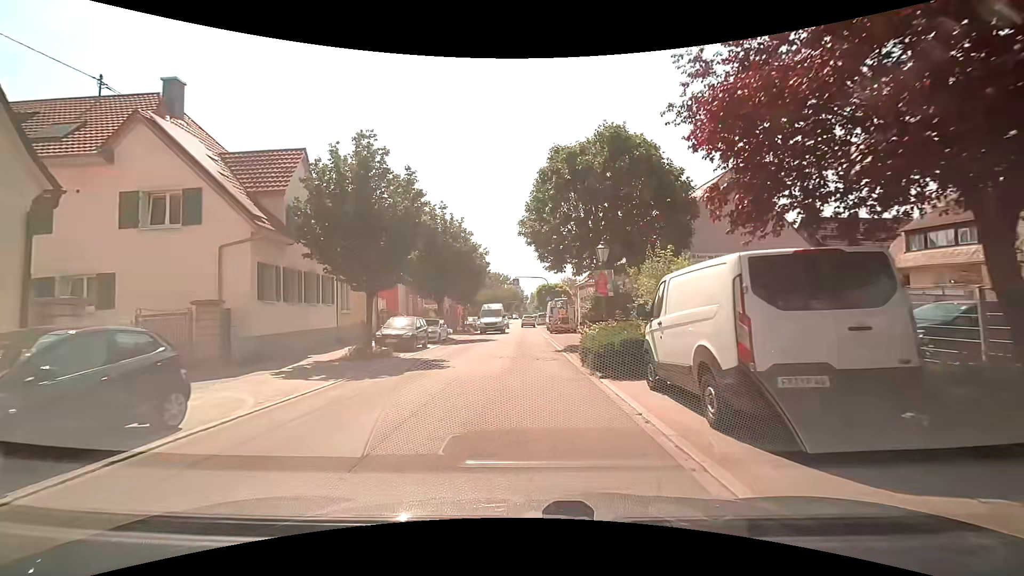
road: residential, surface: paving_stones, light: Day
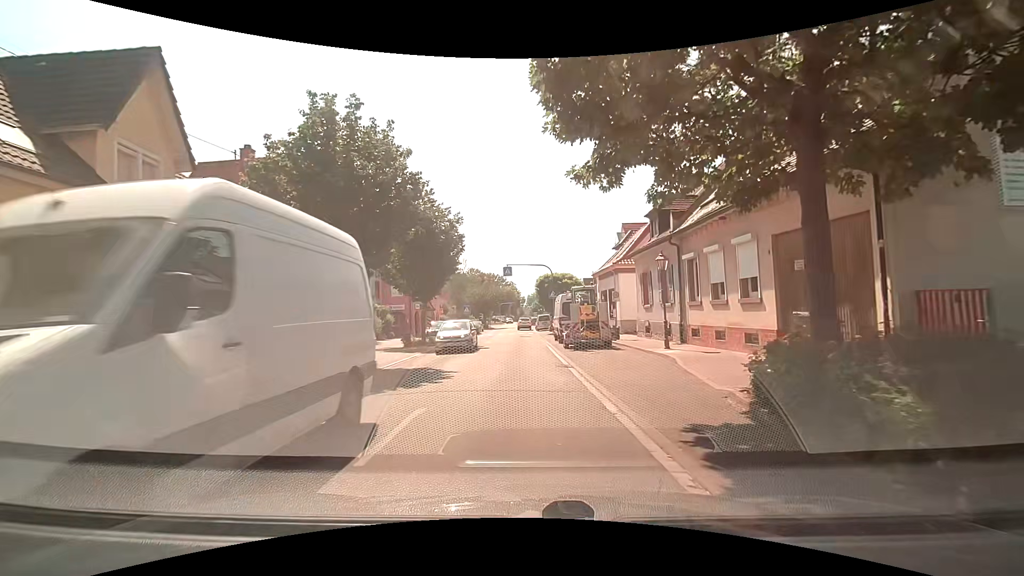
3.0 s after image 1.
(0.0, +17.7) m; 0°
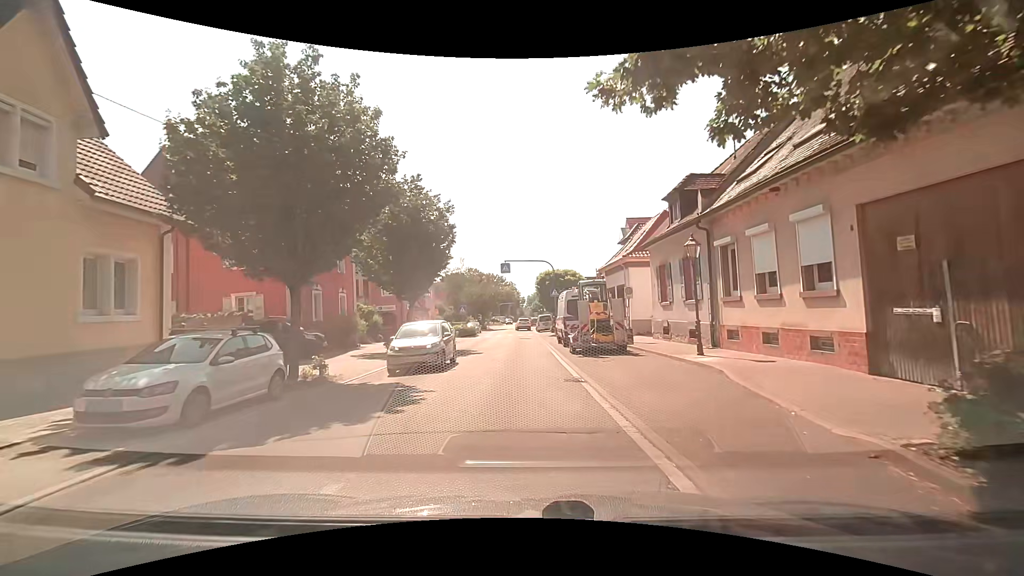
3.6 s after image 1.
(0.0, +3.4) m; 0°
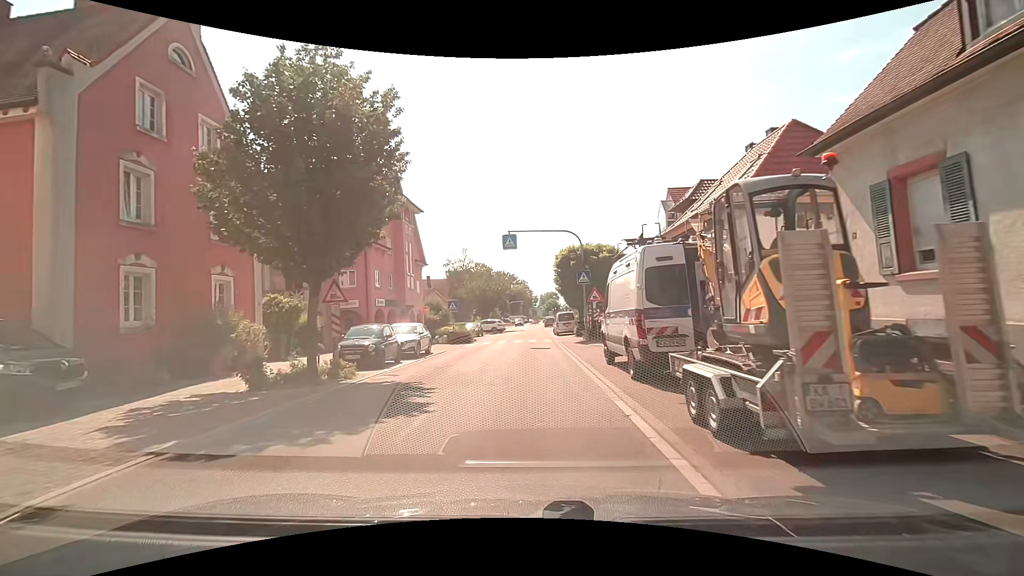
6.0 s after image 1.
(-0.1, +13.9) m; +1°
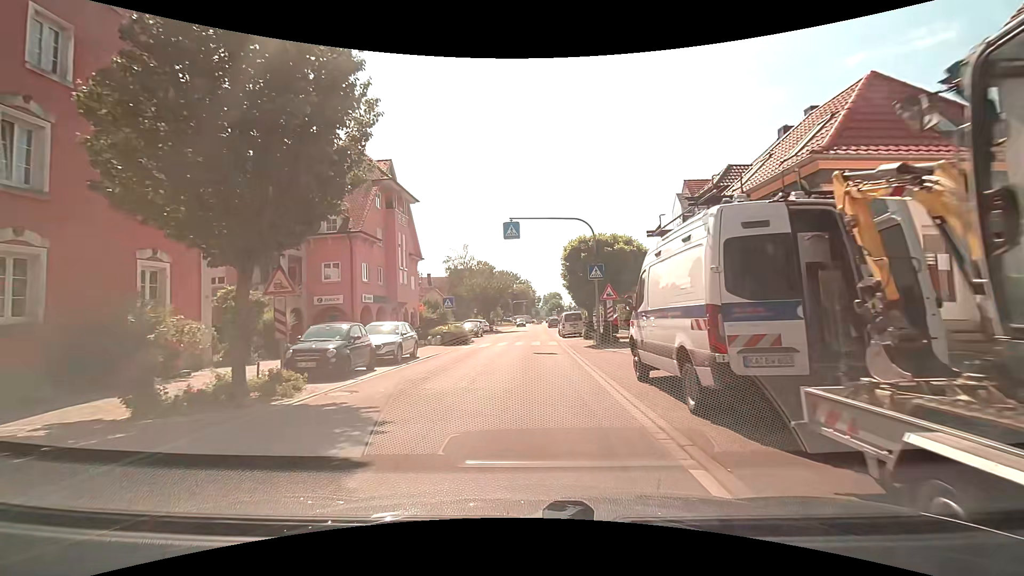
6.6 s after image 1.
(-0.1, +3.7) m; -1°
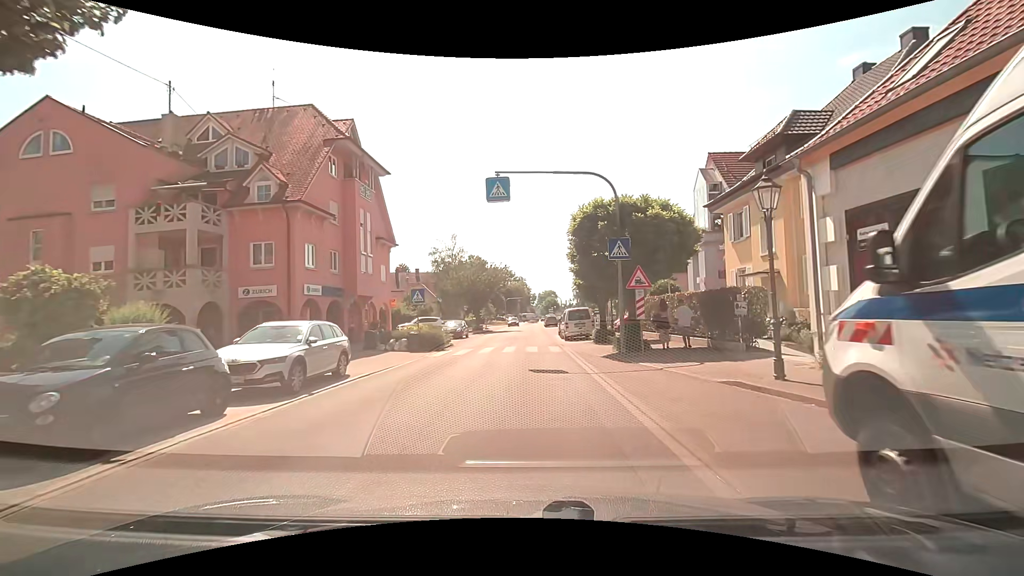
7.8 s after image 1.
(0.0, +7.6) m; 0°
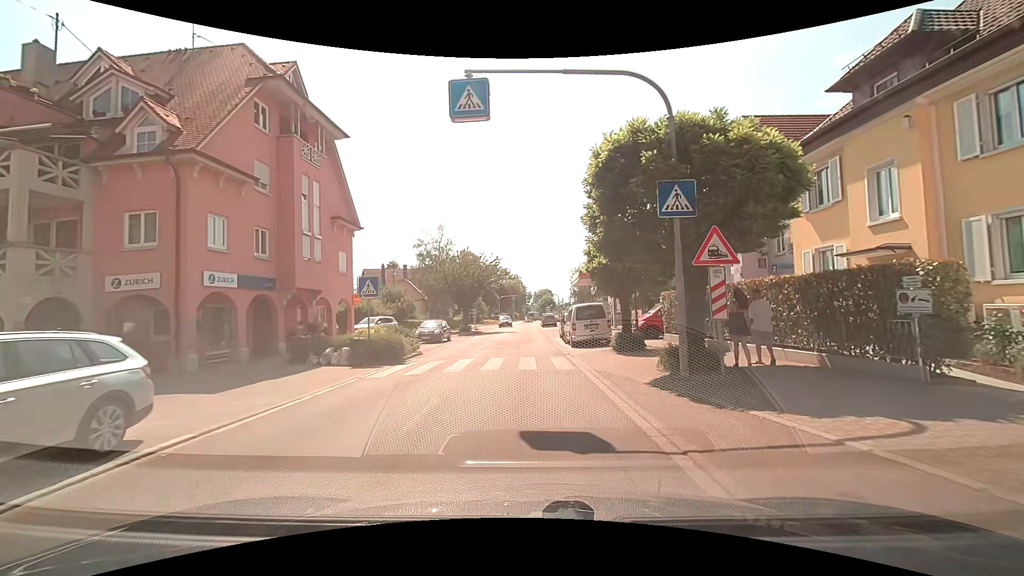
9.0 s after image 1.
(0.0, +7.1) m; 0°
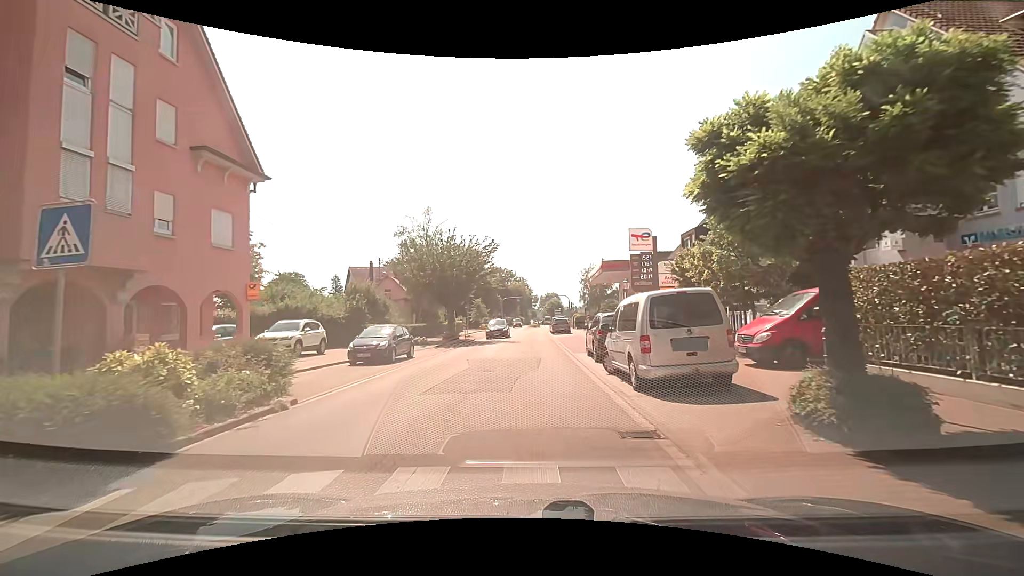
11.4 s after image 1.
(0.0, +12.3) m; 0°
(0, +10) (0, +20) (0, +30) (0, +40) (0, +50) (0, +60) (0, +70) (+2, +80) (+3, +90) (+3, +100) m
